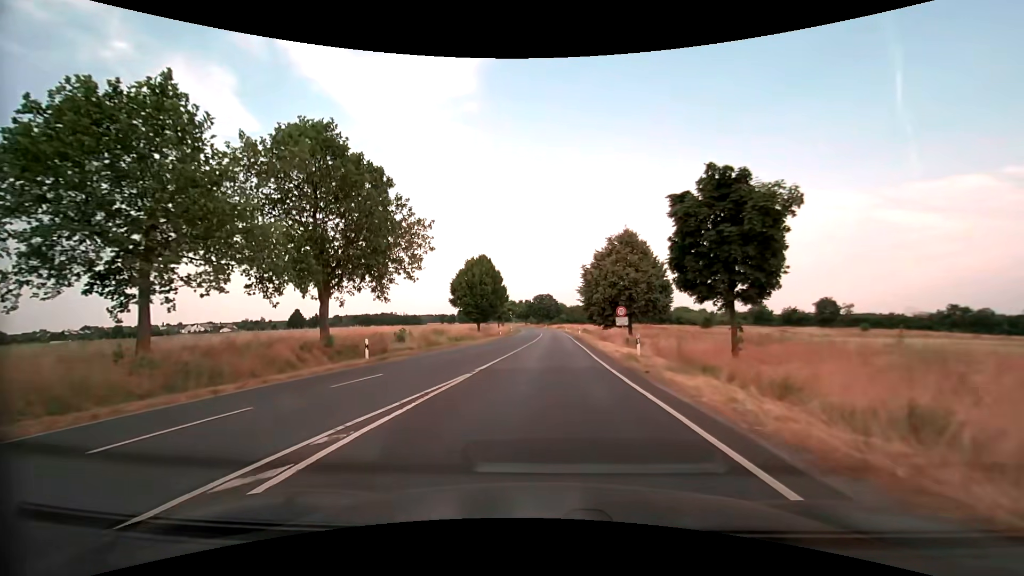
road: secondary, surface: asphalt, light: Day
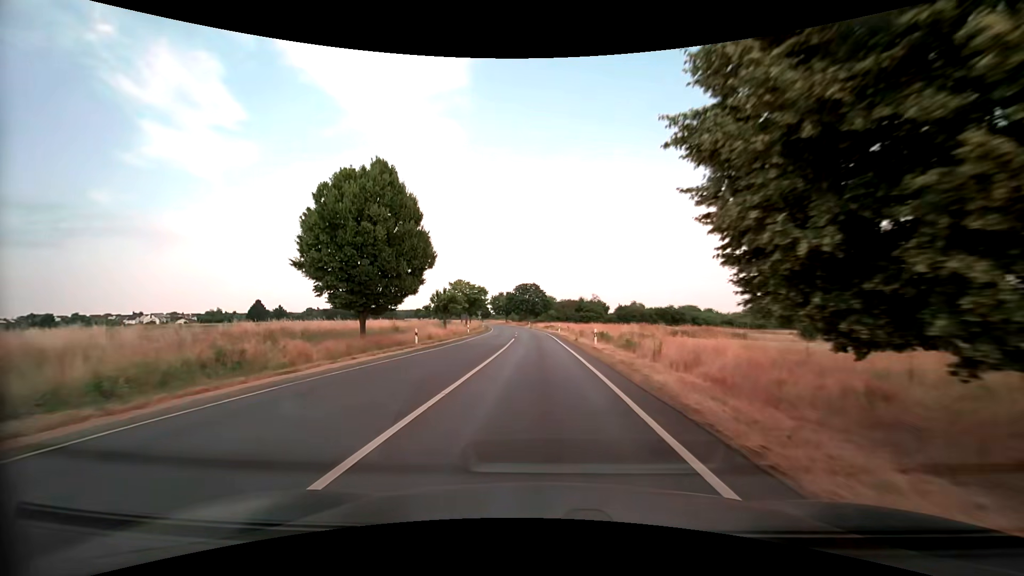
(+1.0, +37.8) m; +1°
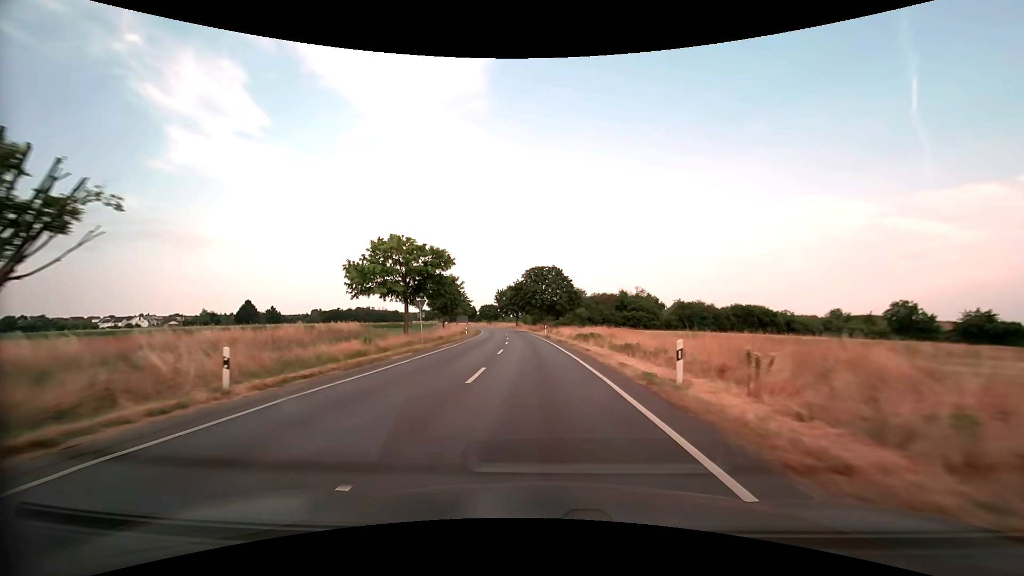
(-0.7, +45.7) m; -2°
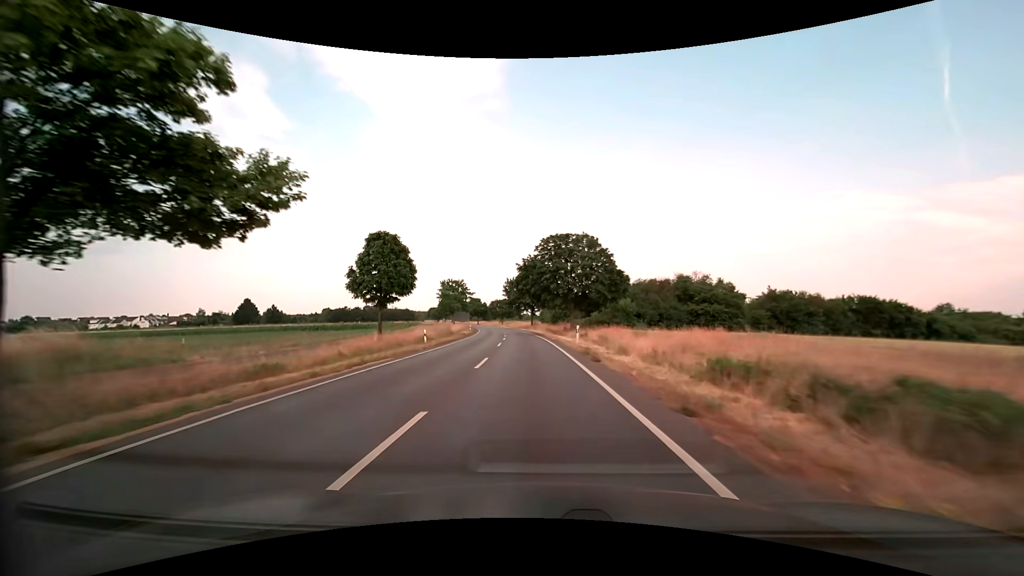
(-0.5, +30.2) m; -2°
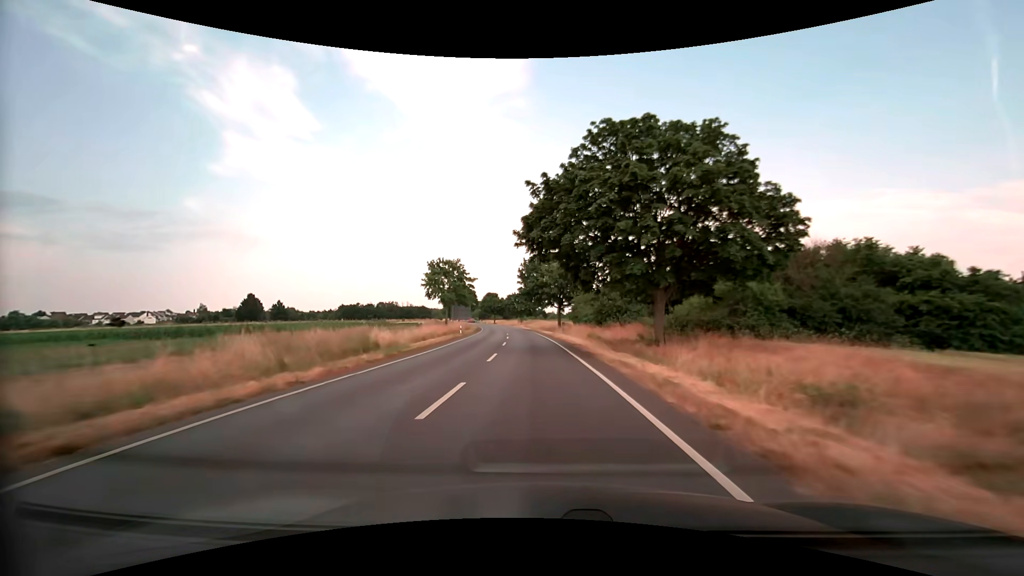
(-0.8, +31.1) m; -3°
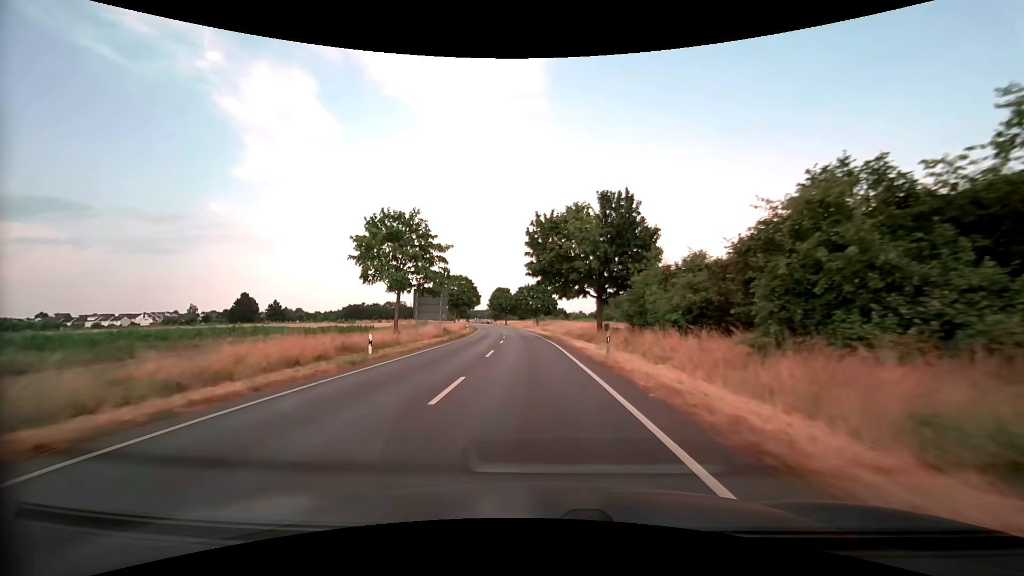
(-0.6, +30.9) m; -2°
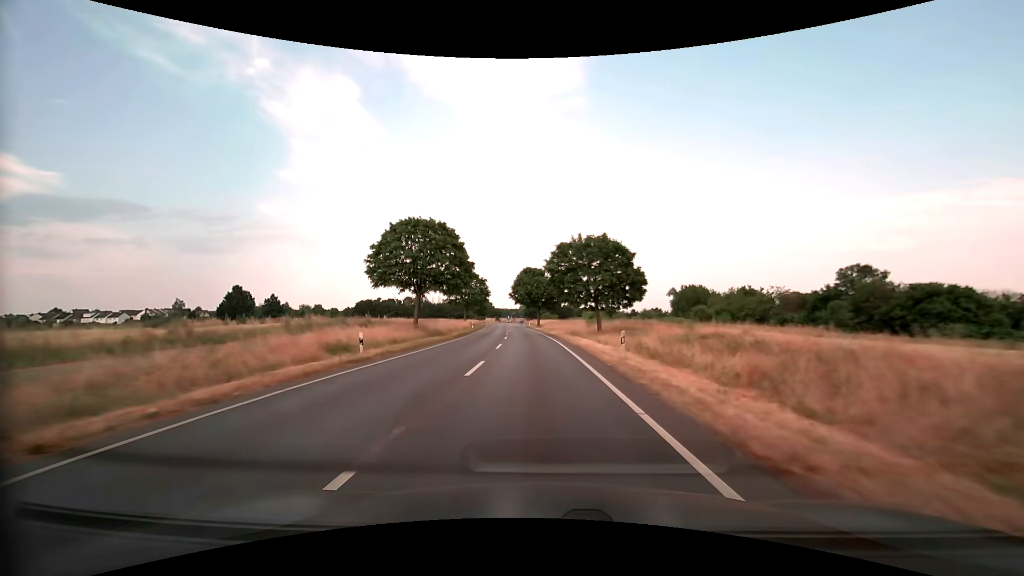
(-2.7, +52.1) m; -5°
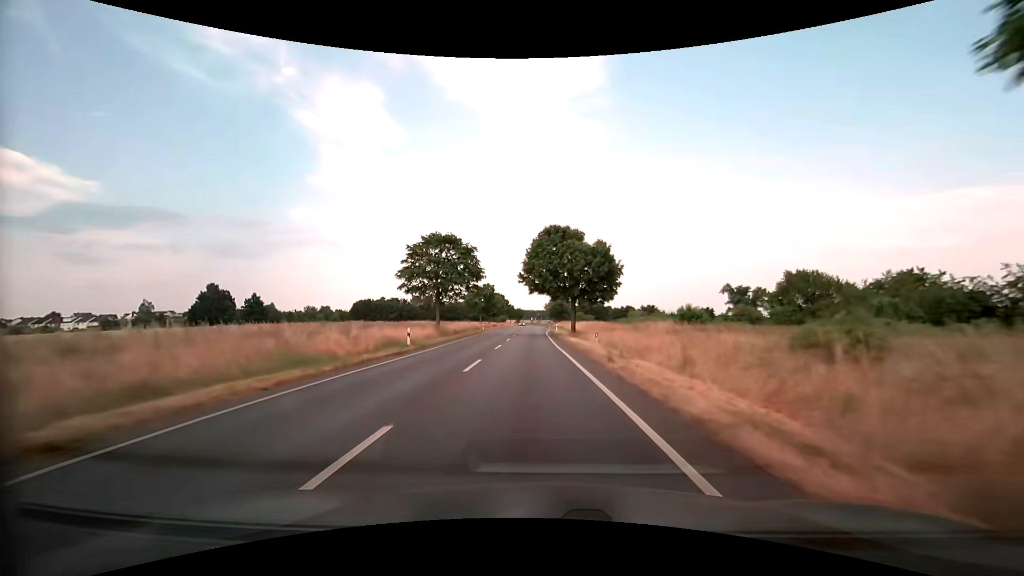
(-0.9, +42.5) m; -3°
(0, +10) (0, +20) (0, +30) (-1, +40) (-1, +50) (-1, +60) (-1, +70) (-1, +80) (-2, +90) (-2, +100) m
